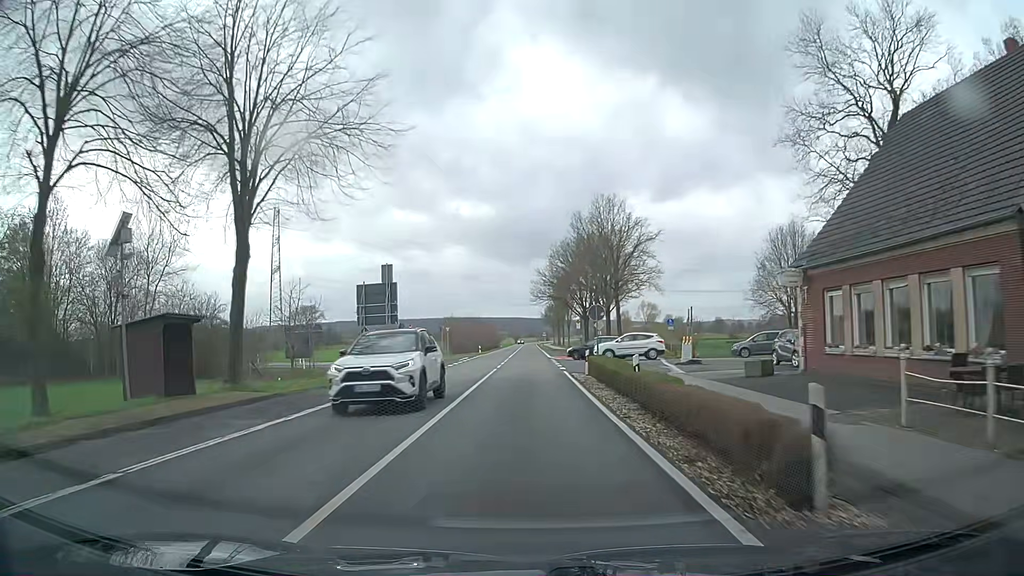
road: secondary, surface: asphalt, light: Day
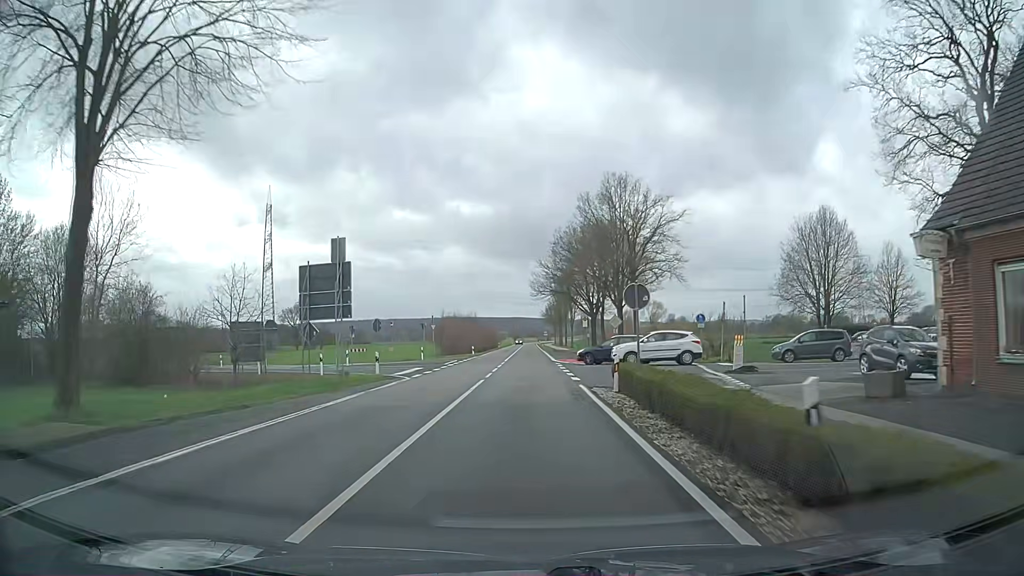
(0.0, +9.1) m; 0°
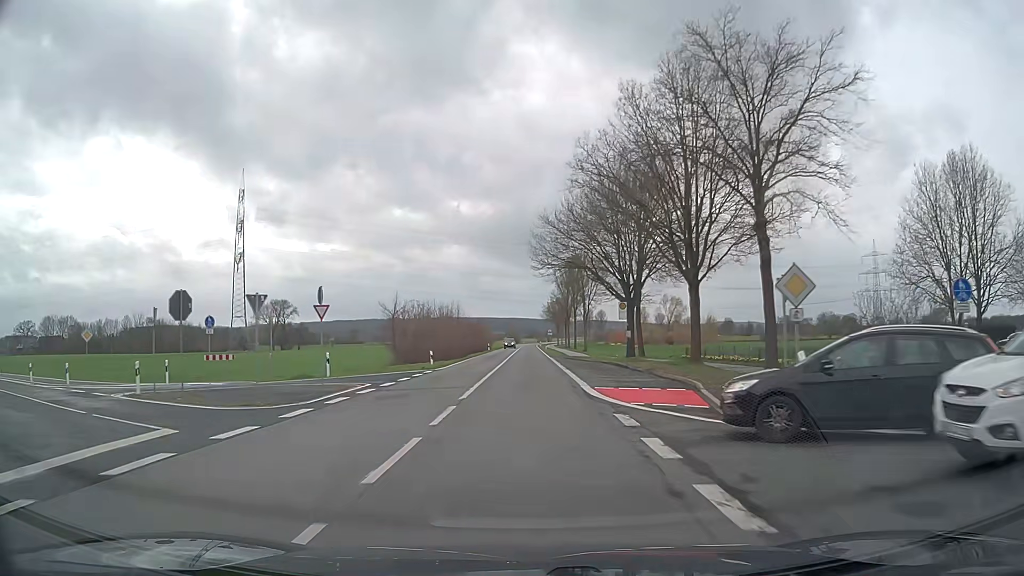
(-0.2, +27.3) m; 0°
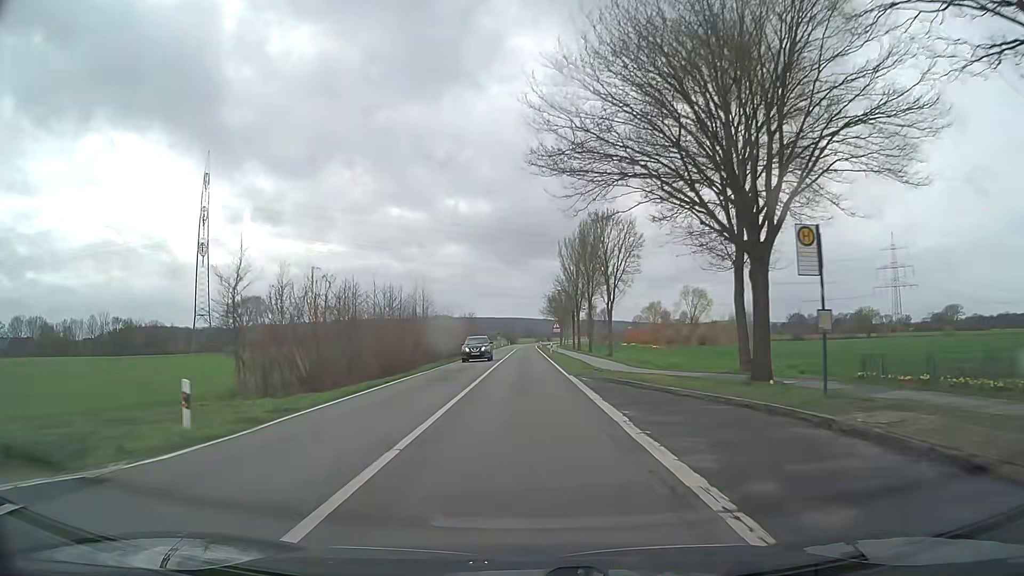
(+0.1, +27.4) m; 0°
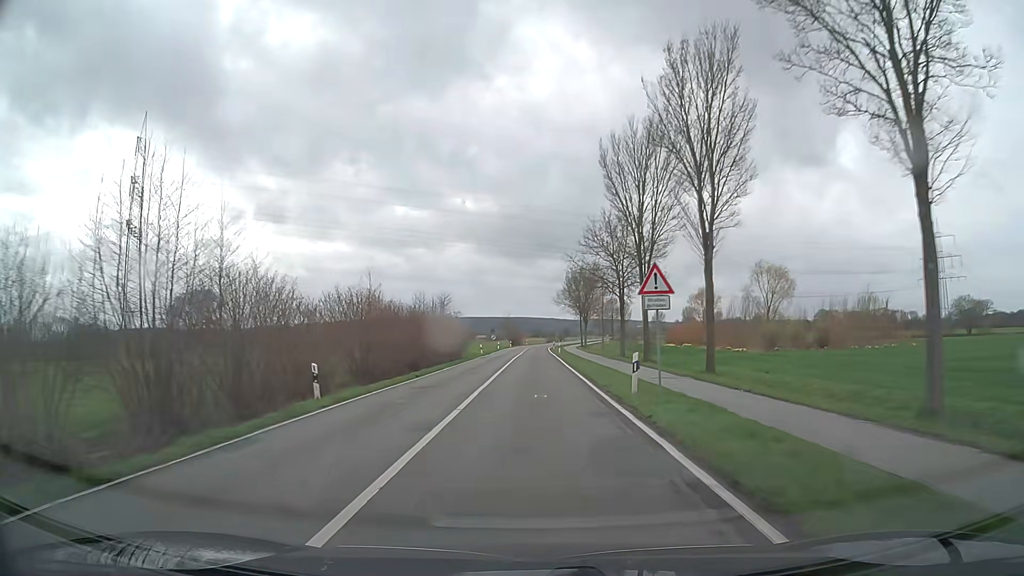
(-0.2, +45.6) m; -1°
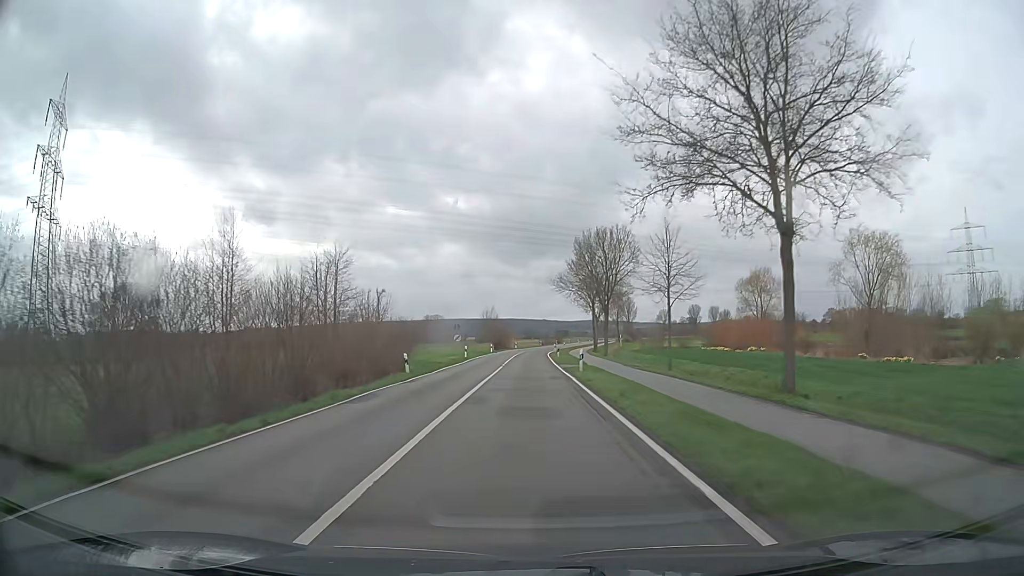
(+0.4, +36.6) m; +1°
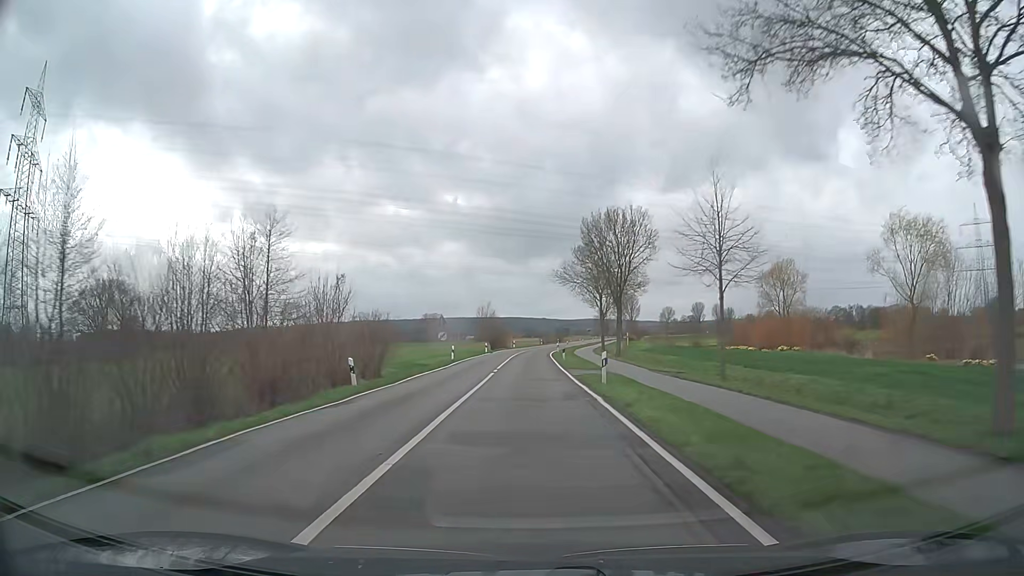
(0.0, +9.2) m; 0°
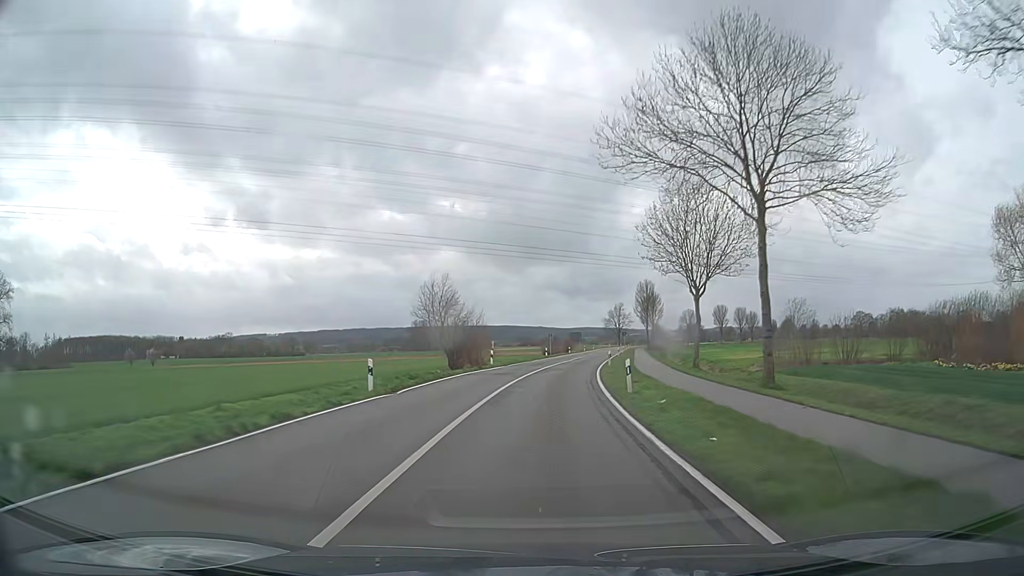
(-0.1, +51.6) m; 0°
(0, +10) (+1, +20) (+1, +30) (+2, +40) (+4, +50) (+5, +60) (+6, +70) (+8, +79) (+10, +89) (+11, +99) m
